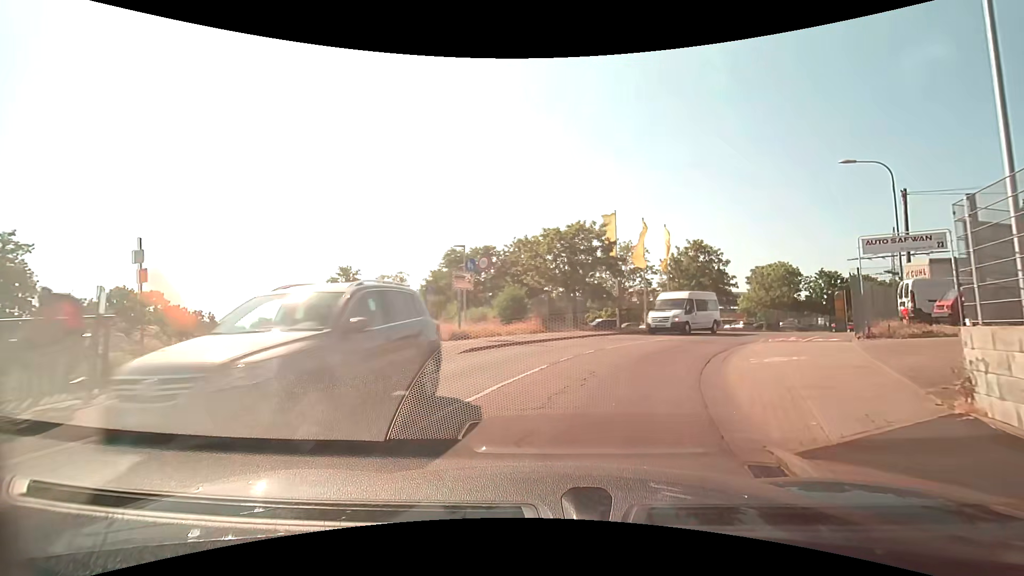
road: tertiary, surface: asphalt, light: Day
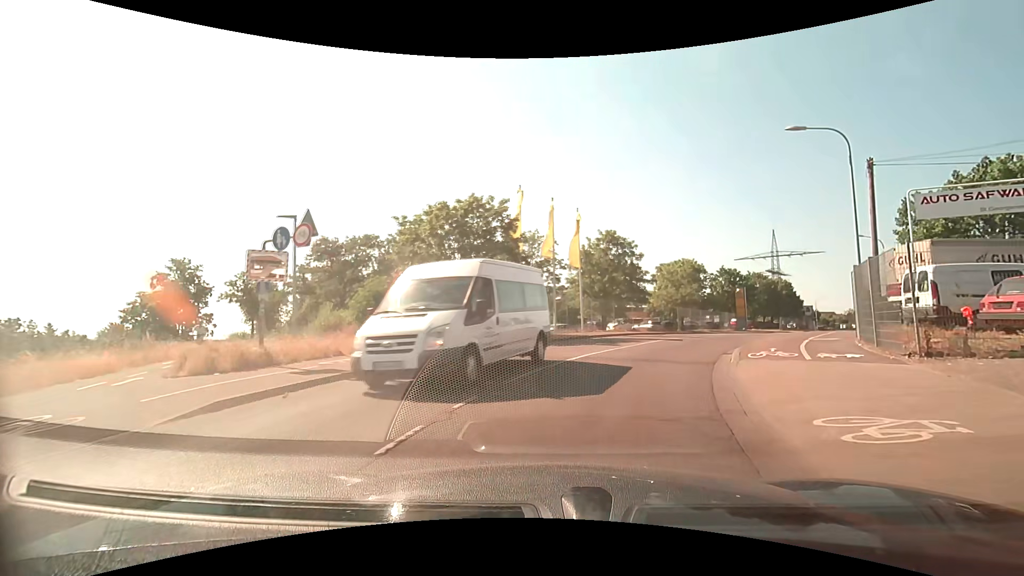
(+0.7, +7.7) m; +12°
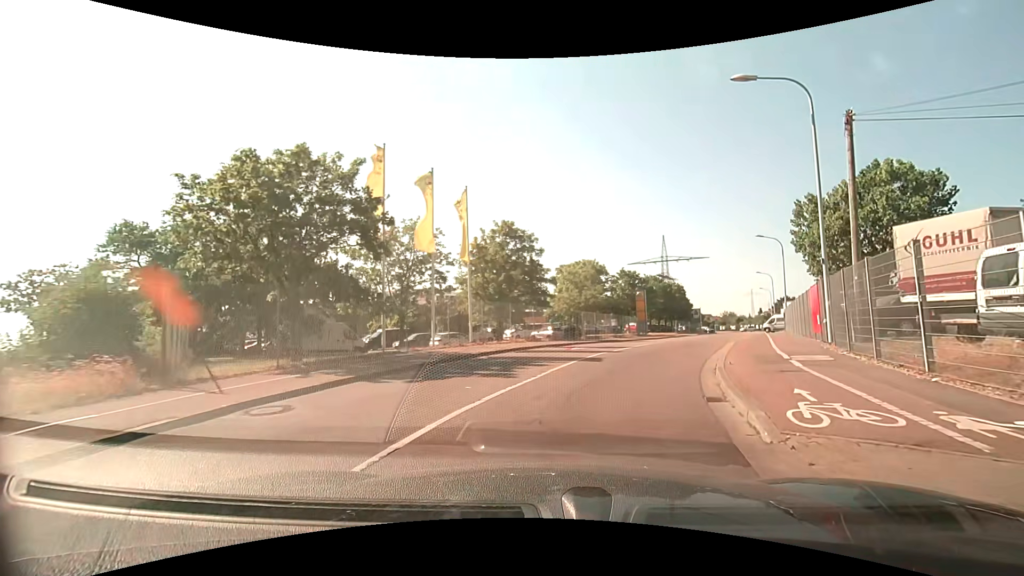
(+0.6, +7.4) m; +10°
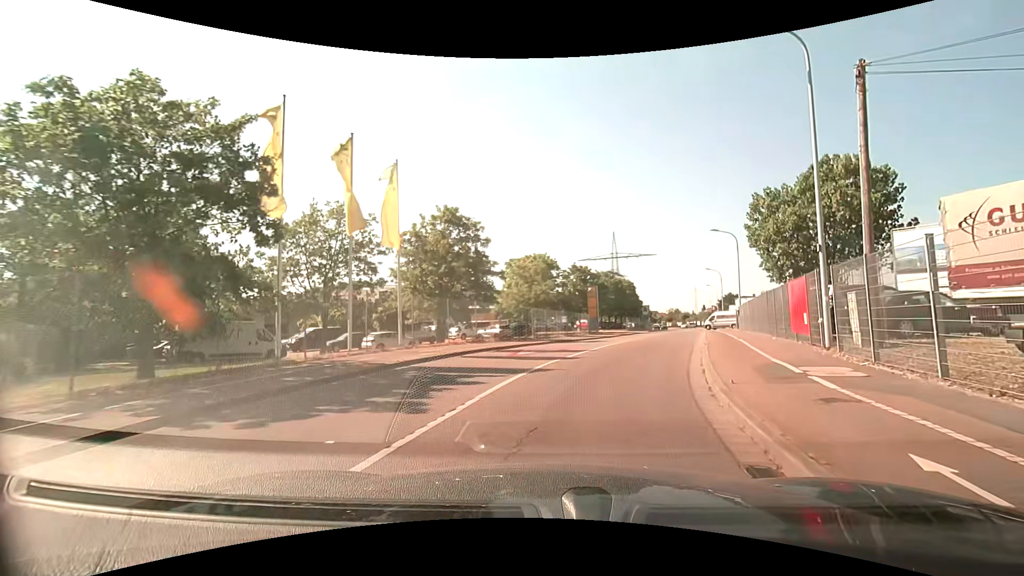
(+0.2, +3.7) m; +6°
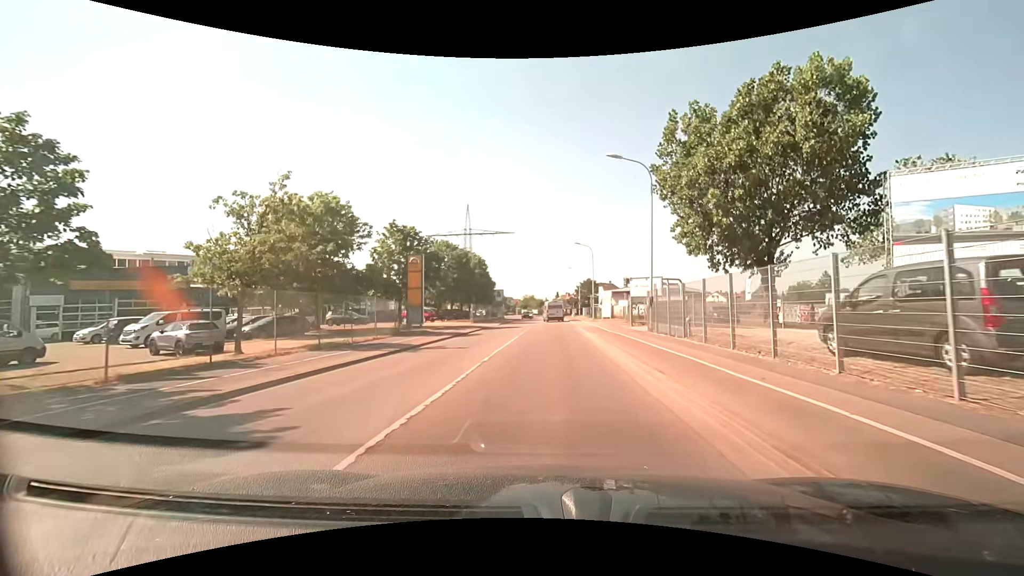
(+4.4, +22.9) m; +16°
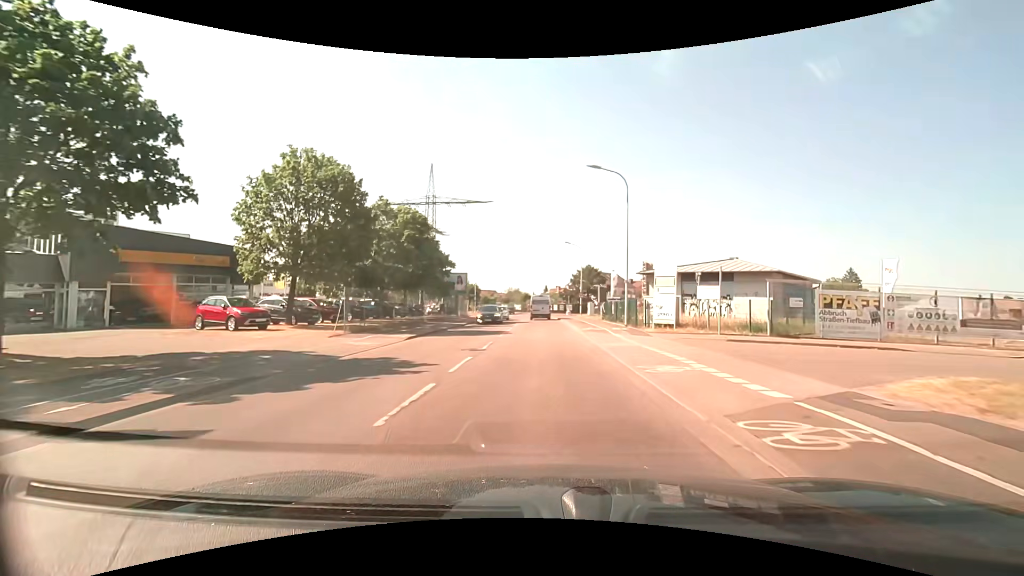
(+0.4, +31.9) m; +2°
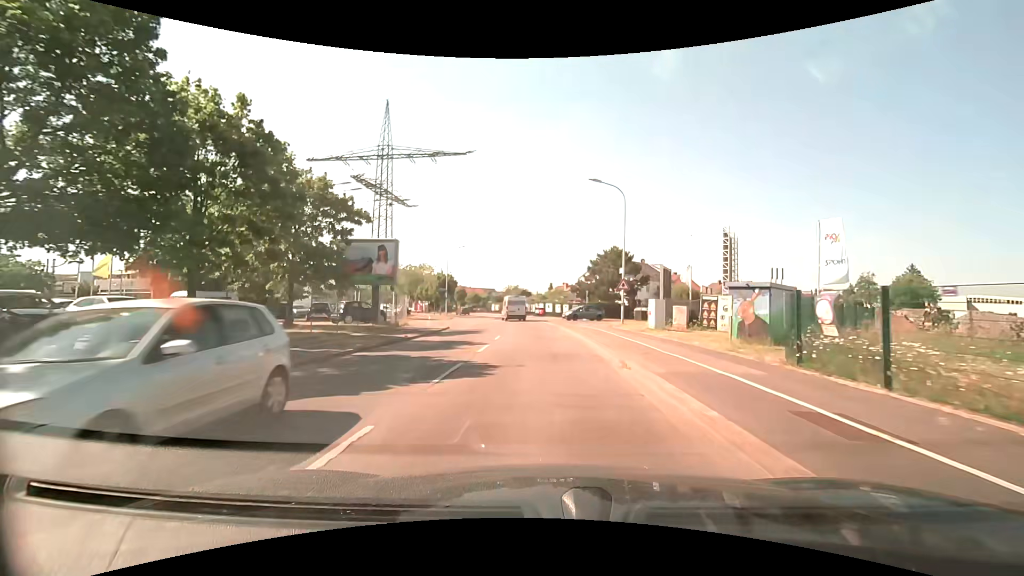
(-0.2, +31.1) m; -1°
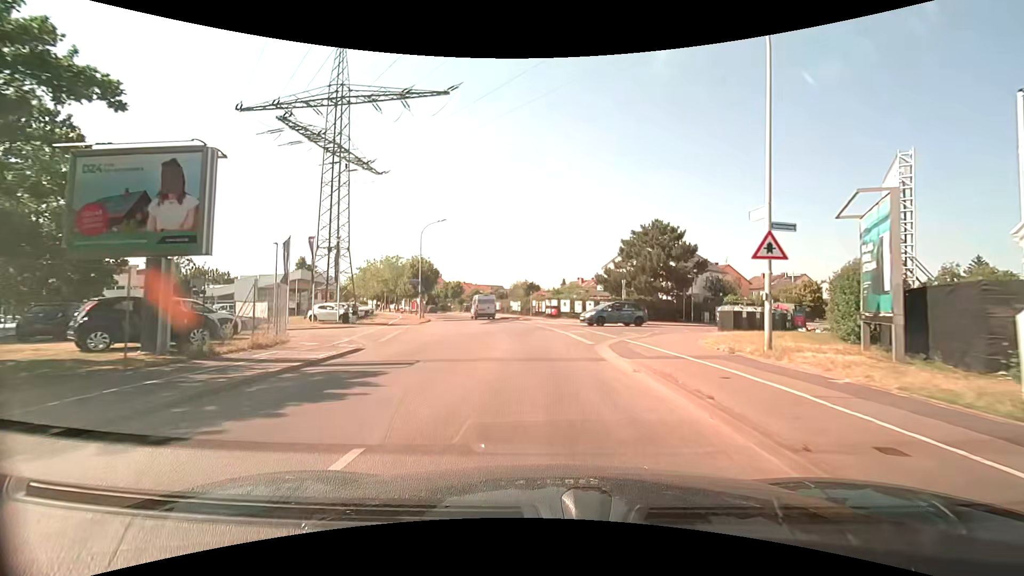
(-0.2, +19.2) m; -1°
(0, +10) (-1, +20) (-1, +30) (-3, +40) (-5, +50) (-8, +59) (-11, +69) (-15, +78) (-18, +87) (-22, +96) m
